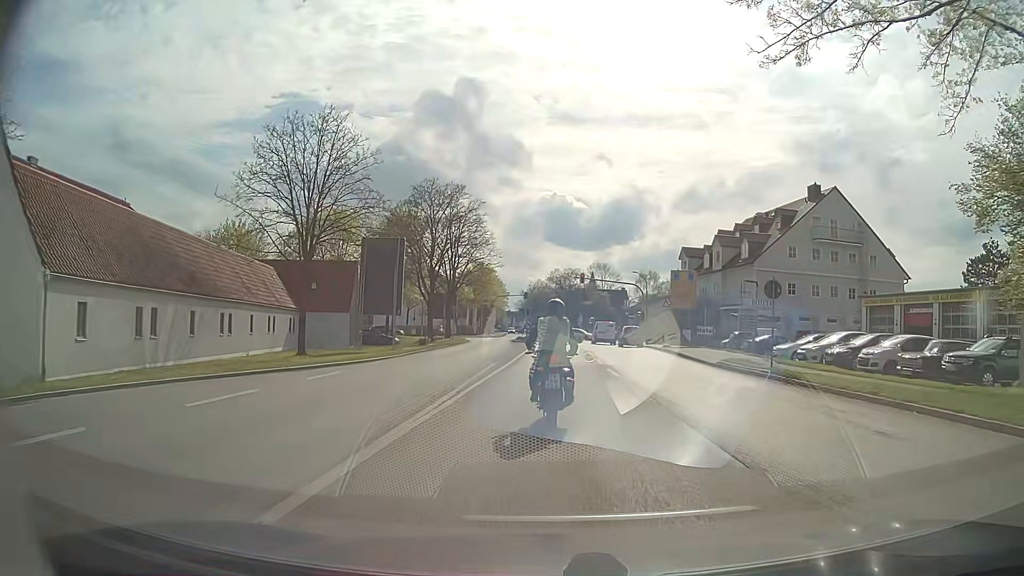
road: secondary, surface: asphalt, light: Day
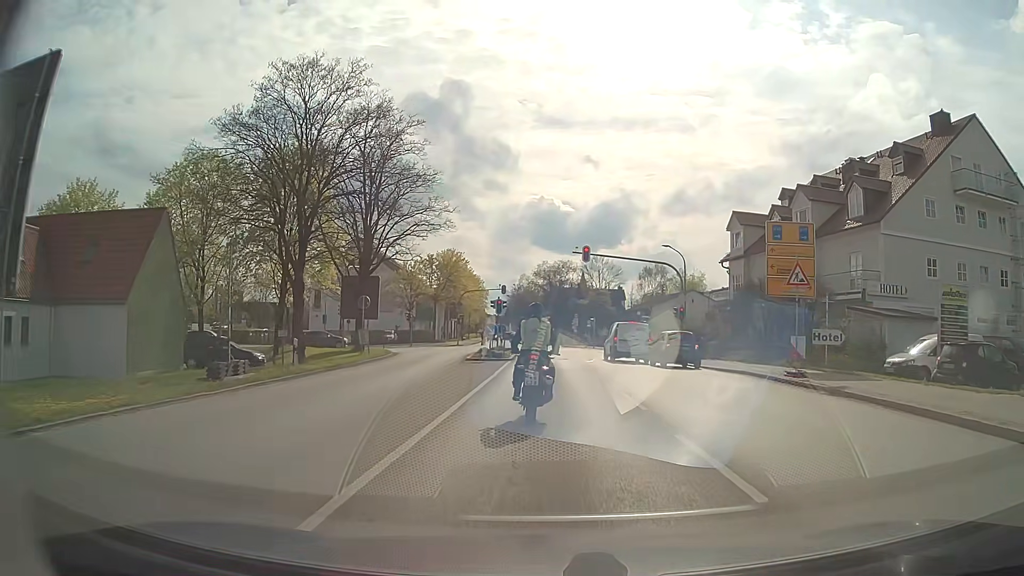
(+0.5, +25.5) m; +2°
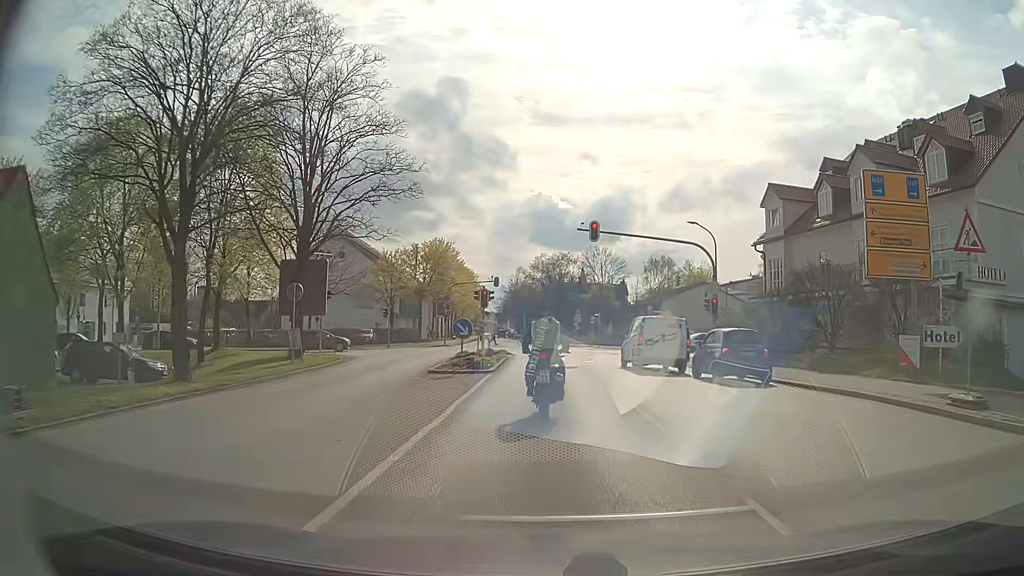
(0.0, +8.9) m; 0°
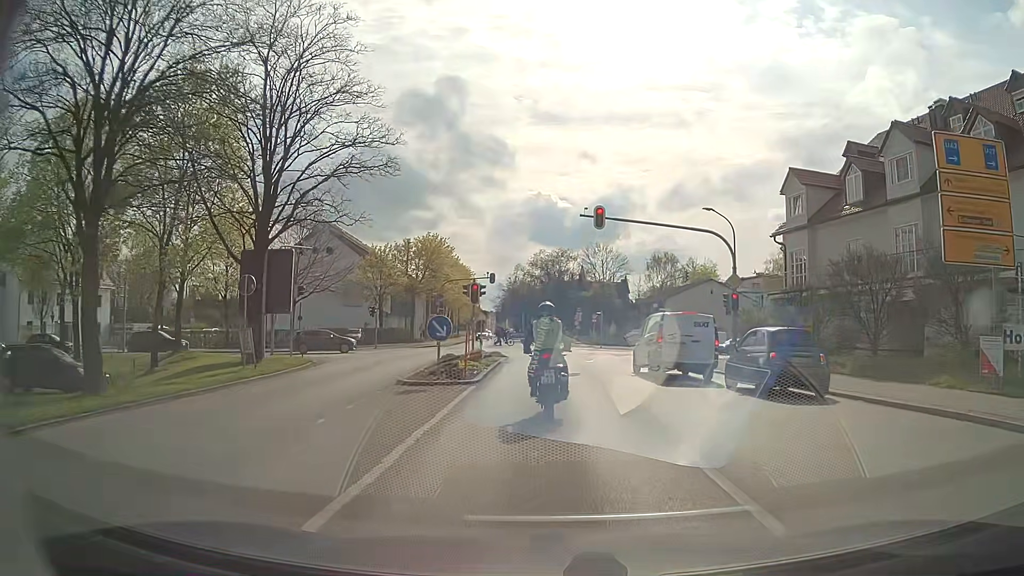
(0.0, +4.0) m; 0°
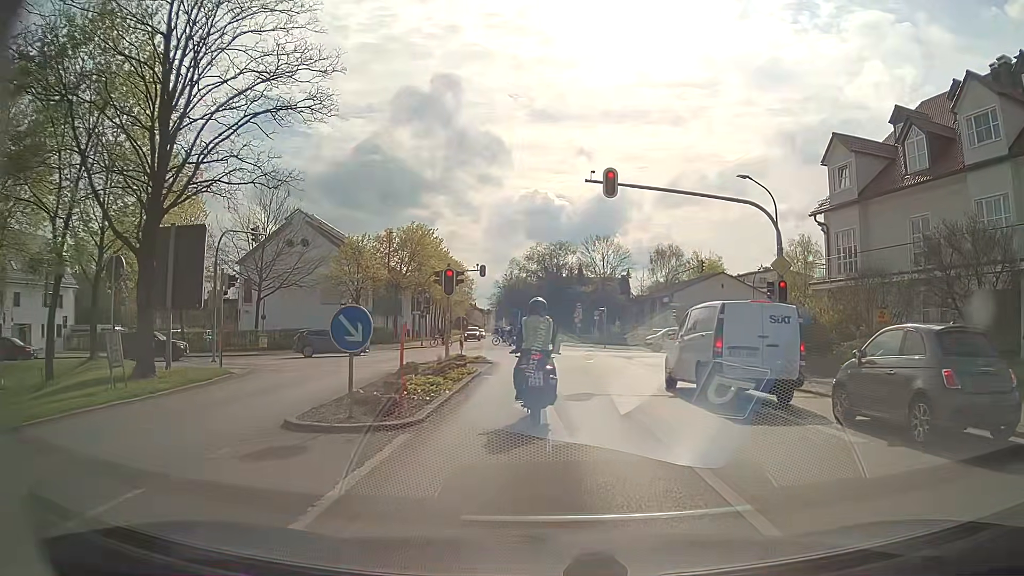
(0.0, +6.7) m; +1°
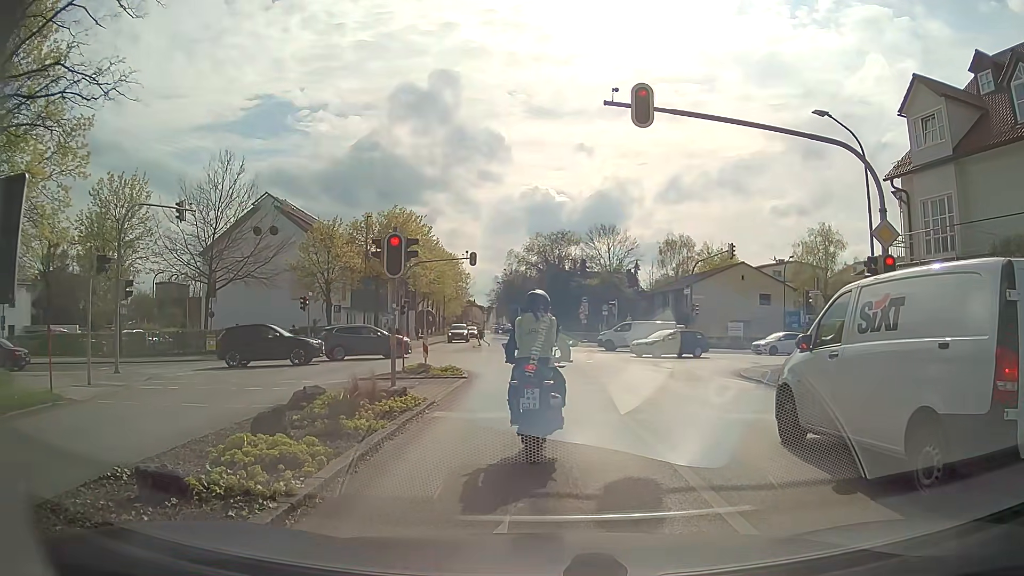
(-0.1, +7.7) m; 0°
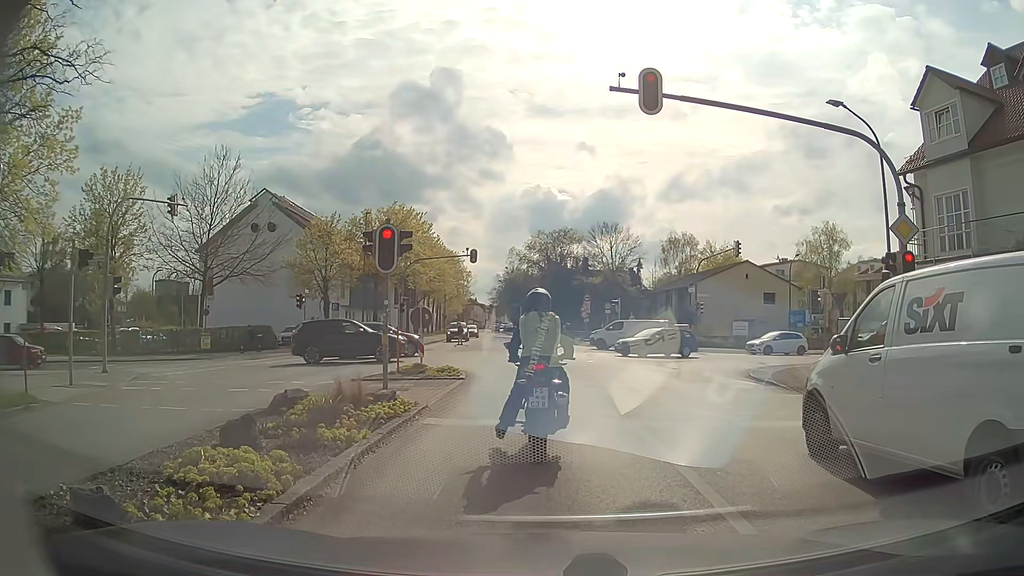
(0.0, +0.8) m; -1°
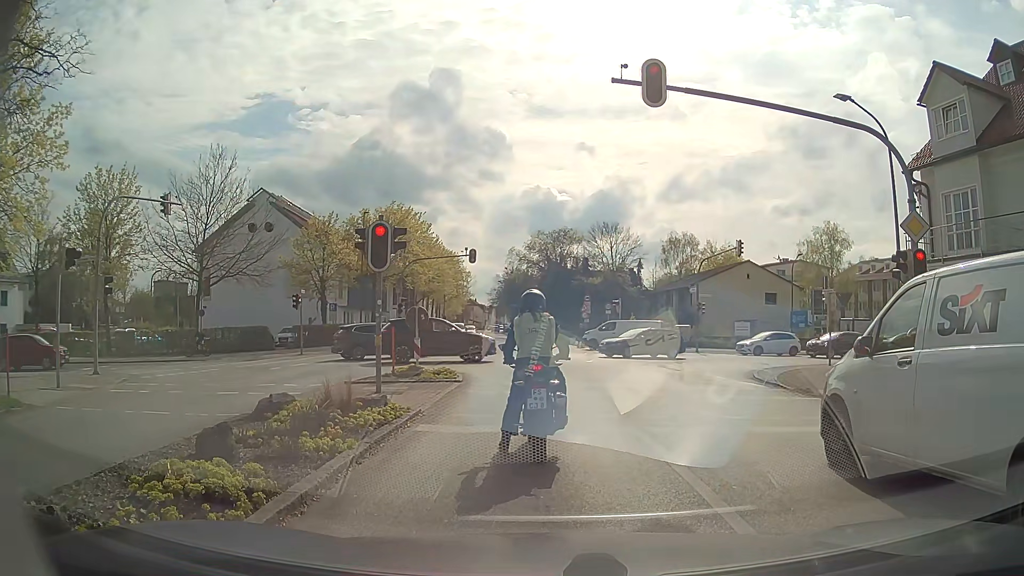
(0.0, +0.5) m; 0°
